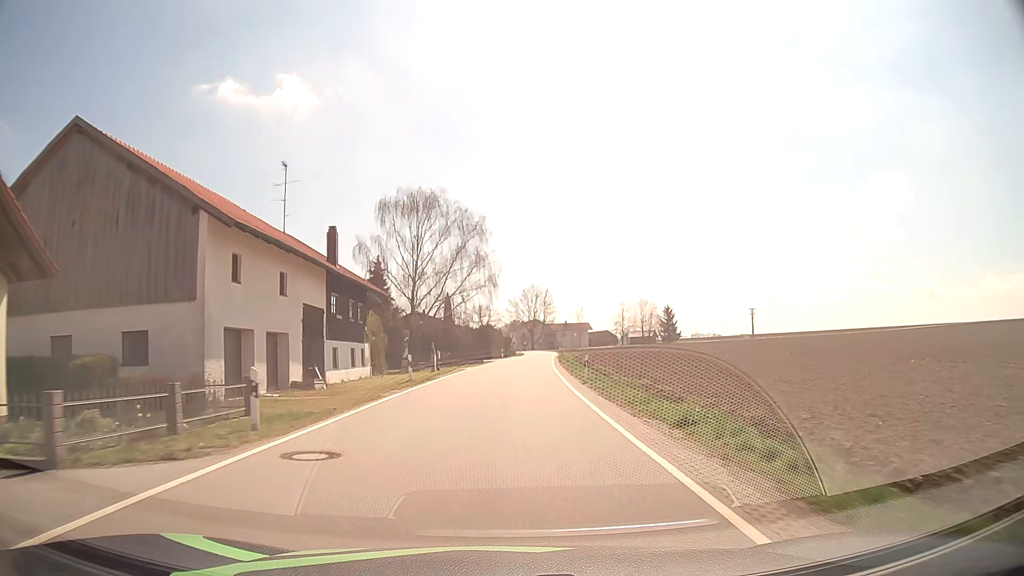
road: tertiary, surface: asphalt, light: Day
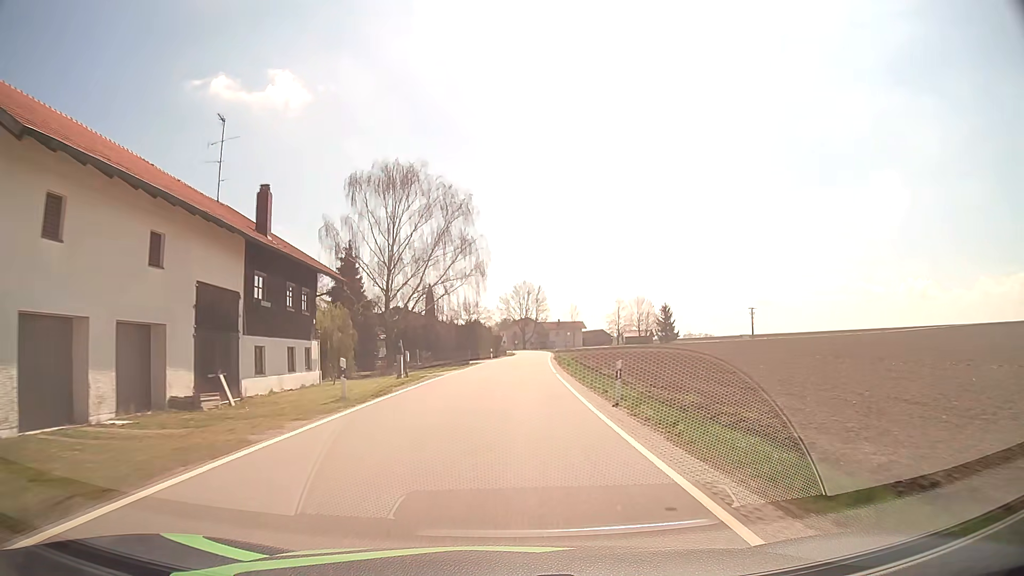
(0.0, +9.1) m; +1°
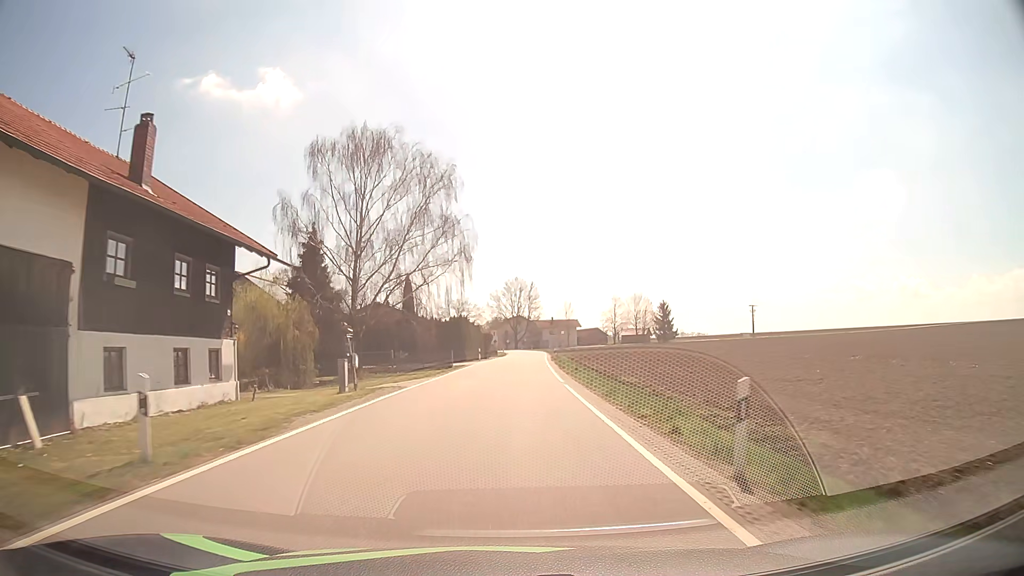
(+0.1, +9.1) m; +1°
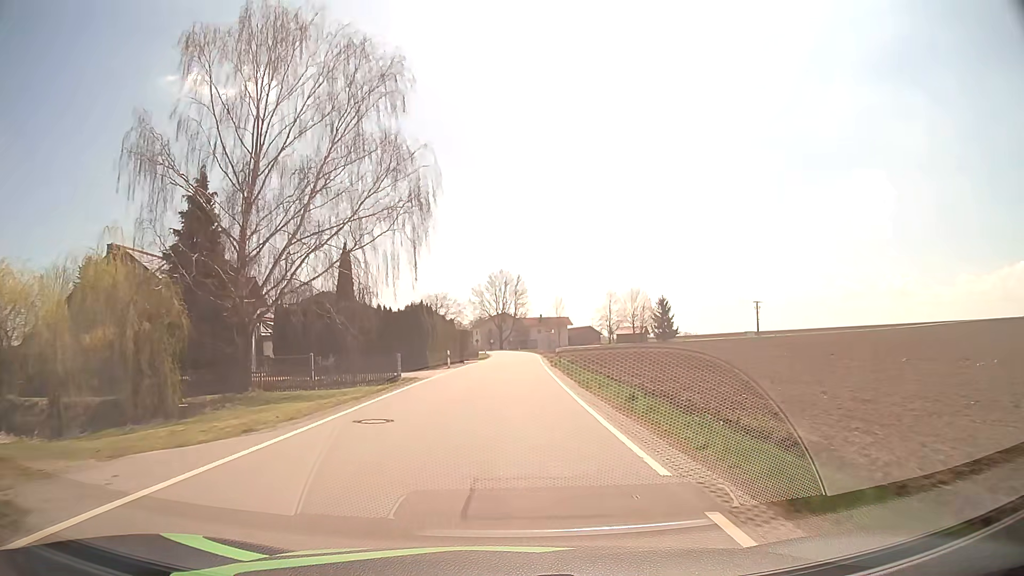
(+0.2, +18.0) m; +1°
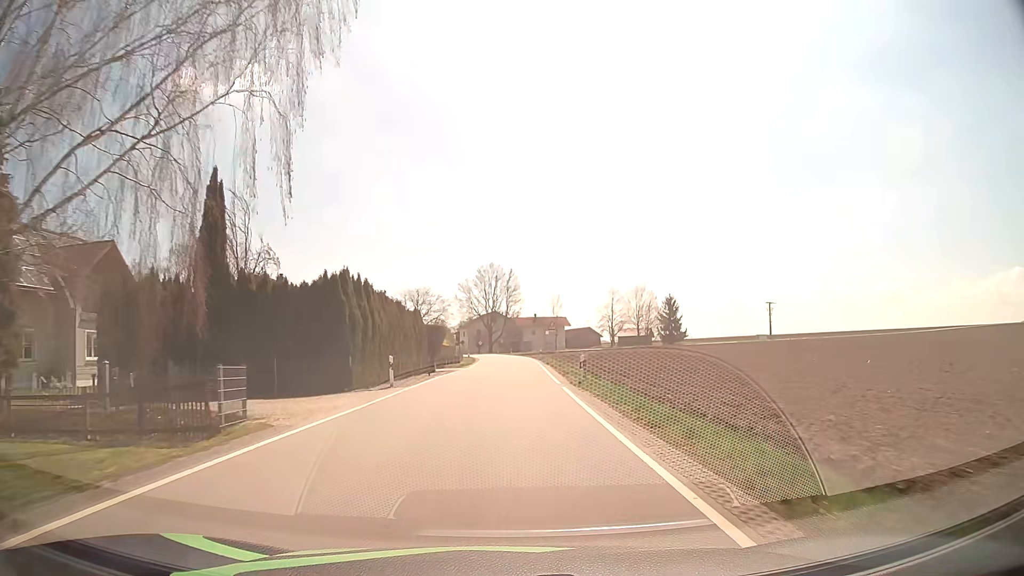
(+0.1, +17.8) m; +1°
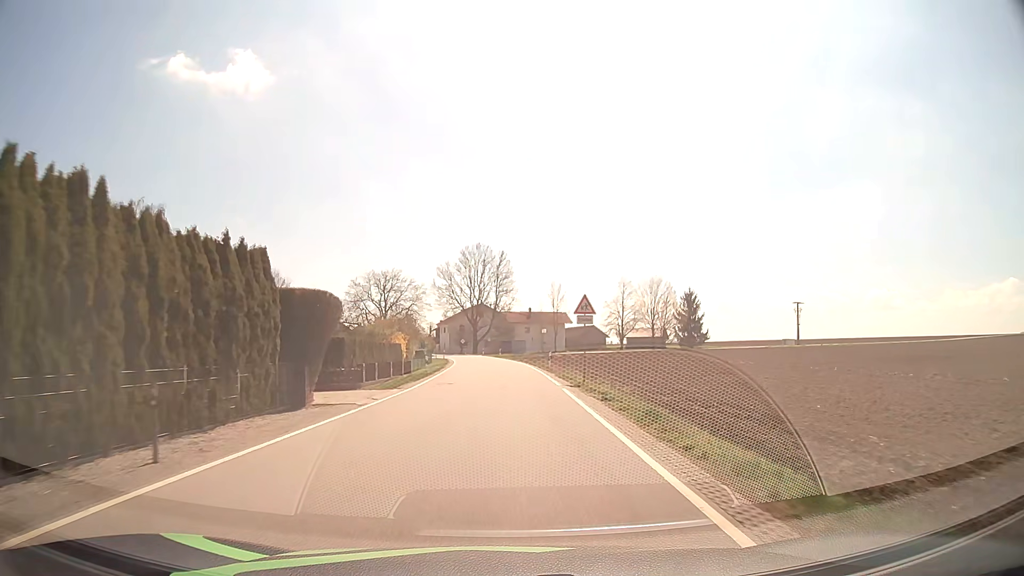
(+0.2, +26.4) m; +1°
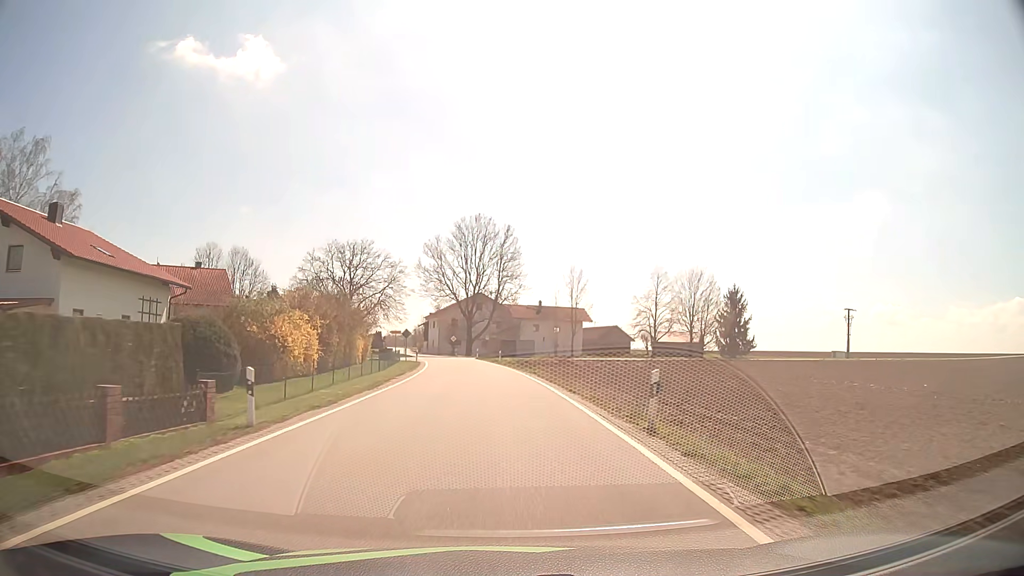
(+0.1, +26.1) m; 0°
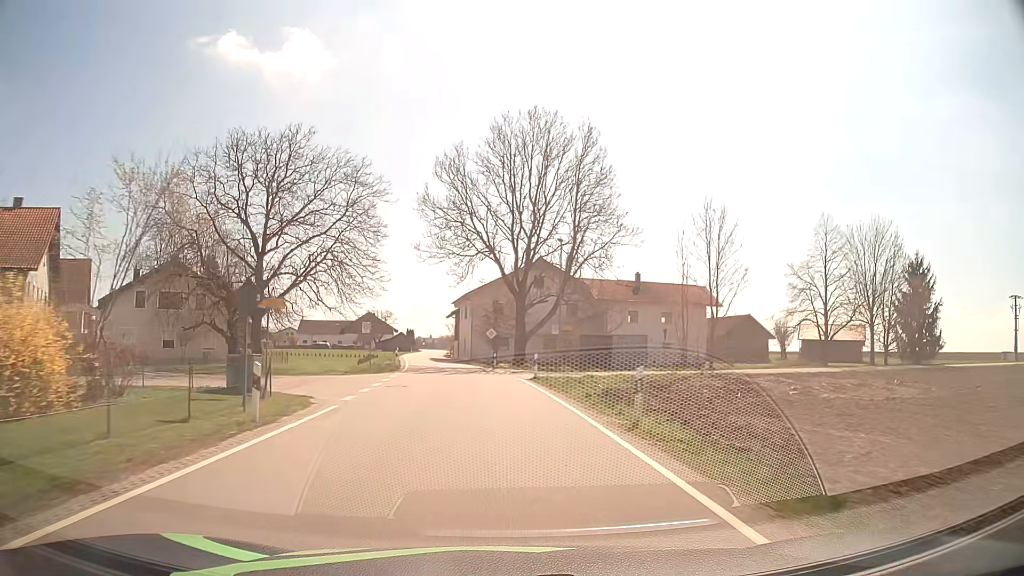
(-1.6, +42.5) m; -5°
(0, +10) (-1, +20) (-2, +30) (-3, +40) (-4, +50) (-6, +60) (-7, +70) (-9, +79) (-10, +89) (-11, +99) m
